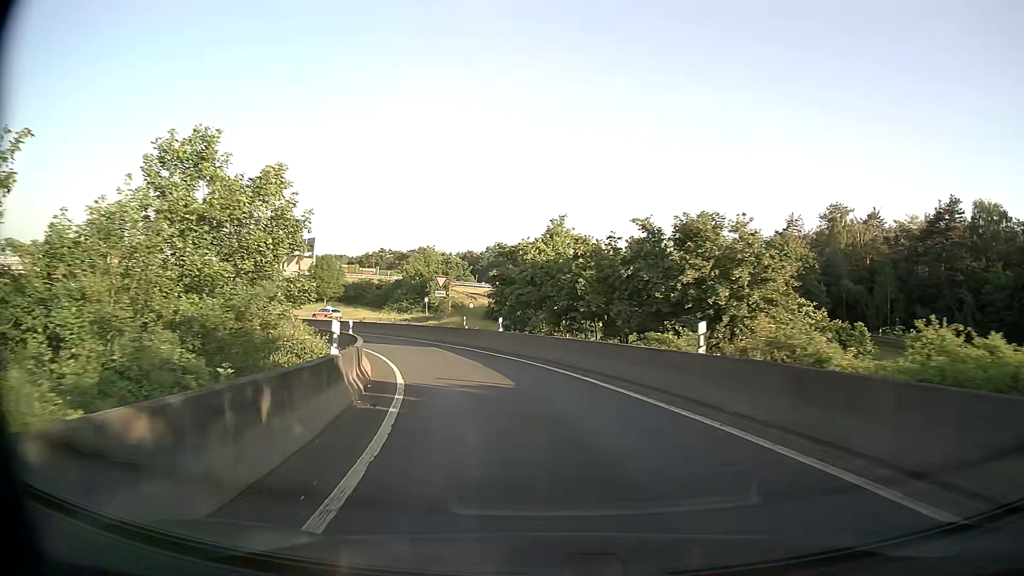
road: motorway_link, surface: asphalt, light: Day
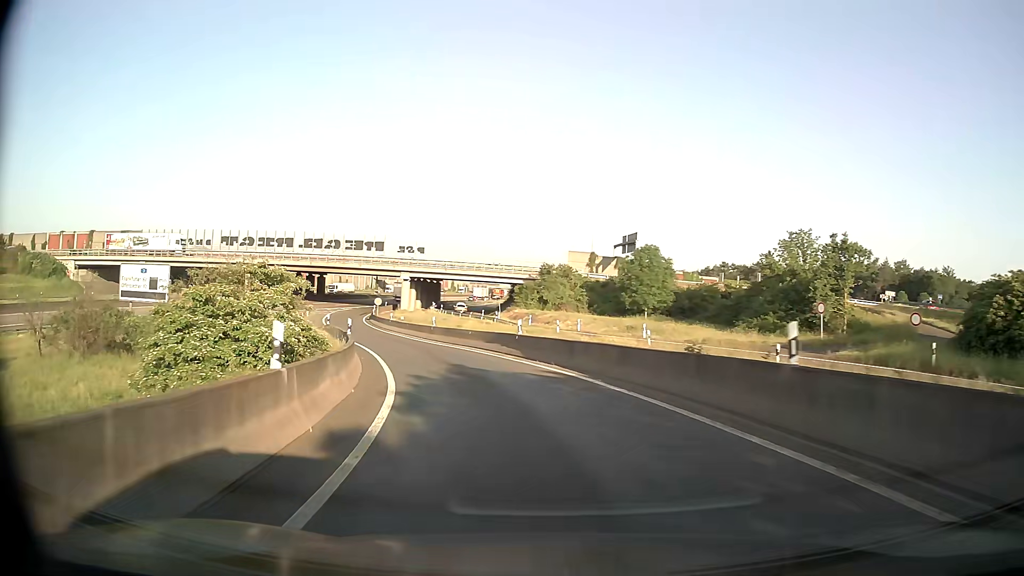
(-9.4, +37.1) m; -29°
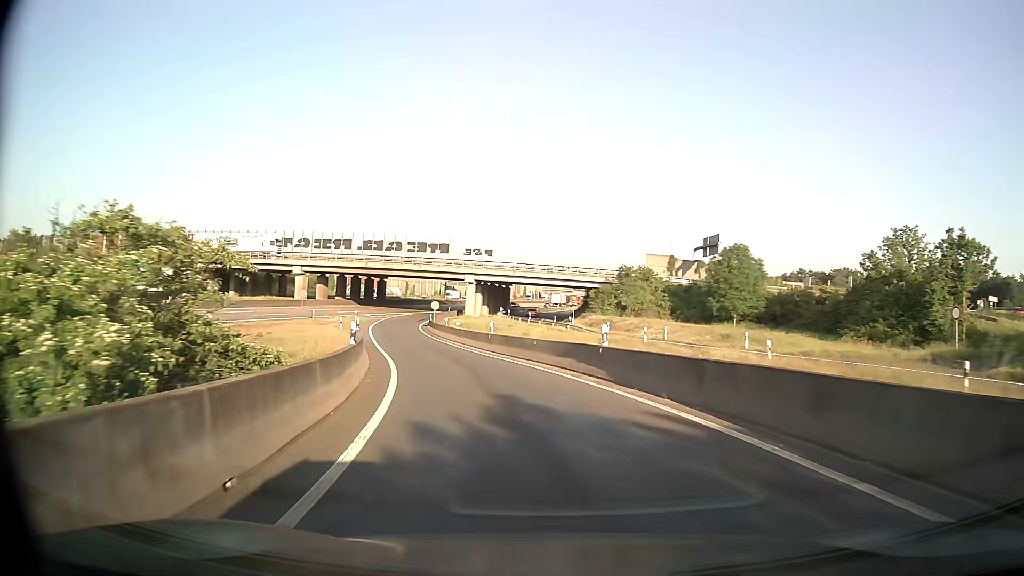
(-0.4, +8.1) m; -6°
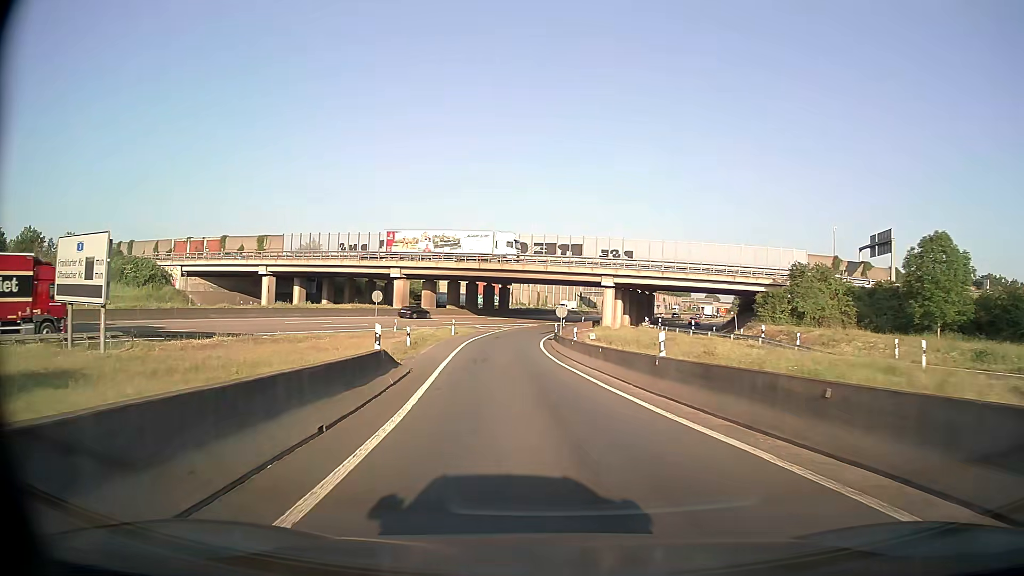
(-1.9, +16.7) m; -12°
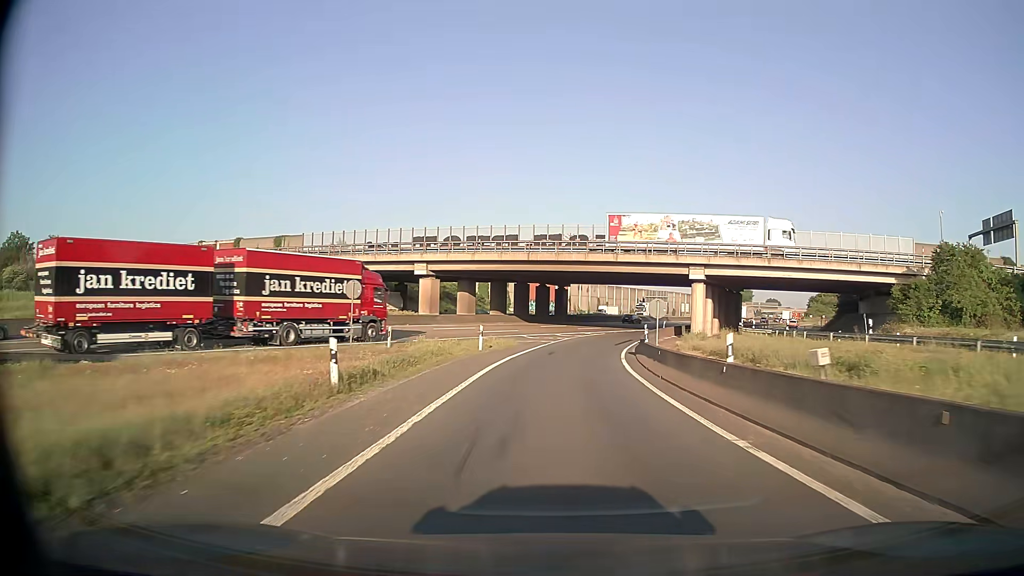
(-1.0, +17.6) m; -5°
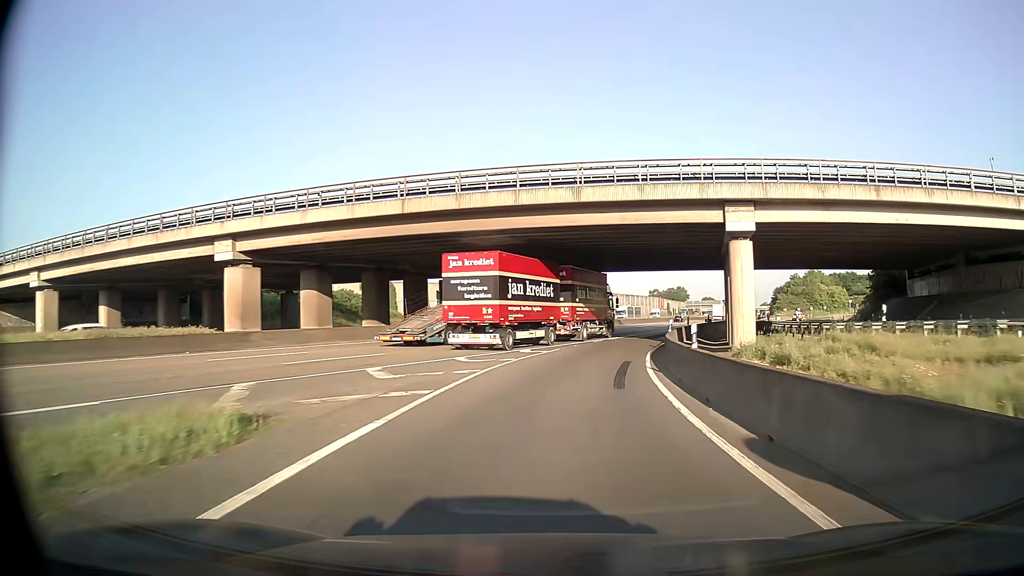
(+1.1, +28.0) m; +6°
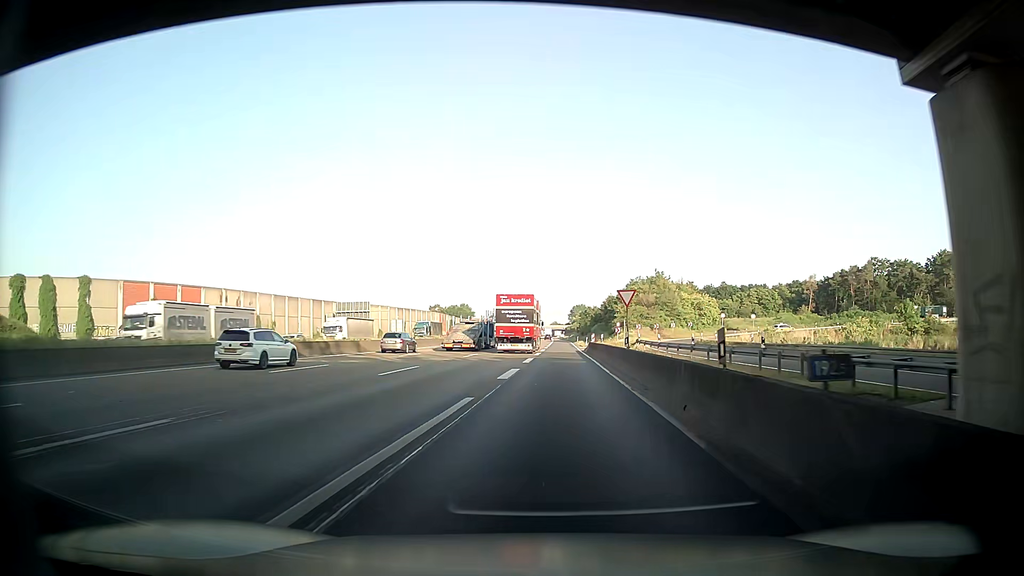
(+8.1, +50.0) m; +15°
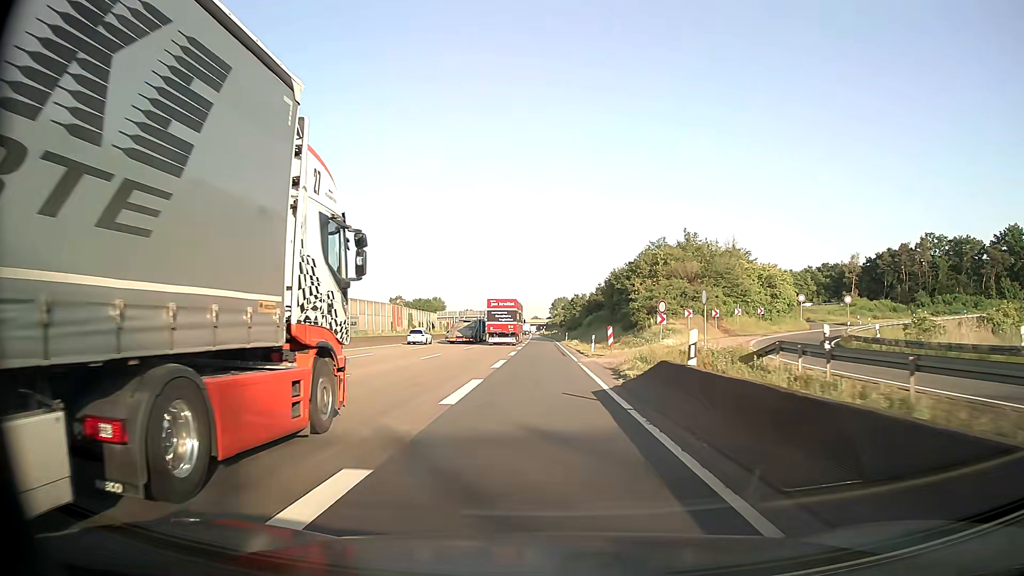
(+3.7, +43.6) m; +5°
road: motorway
(0, +10) (0, +20) (0, +30) (0, +40) (0, +50) (0, +60) (-1, +70) (-1, +80) (-1, +90) (-2, +100) m
